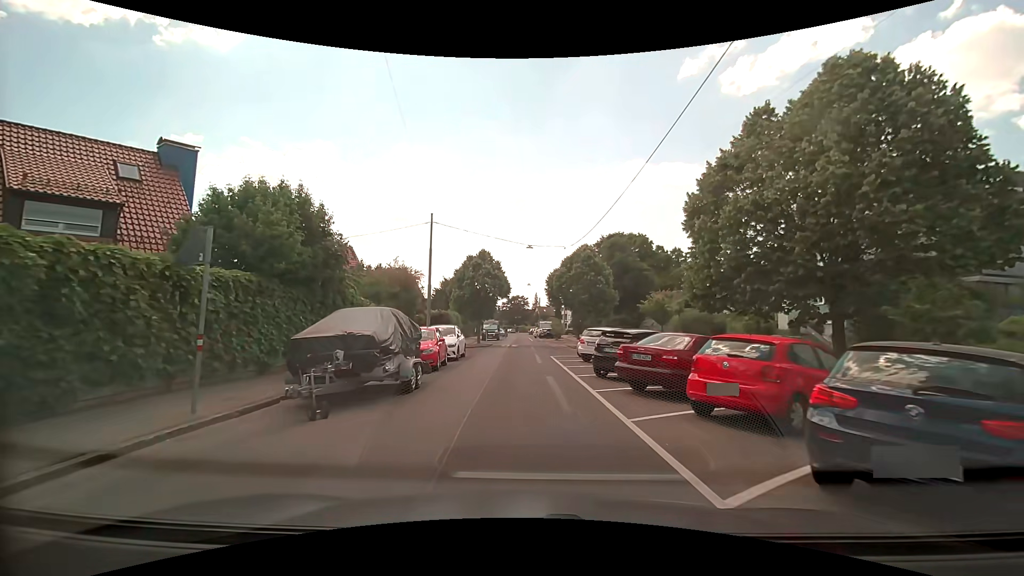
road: residential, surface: asphalt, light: Day
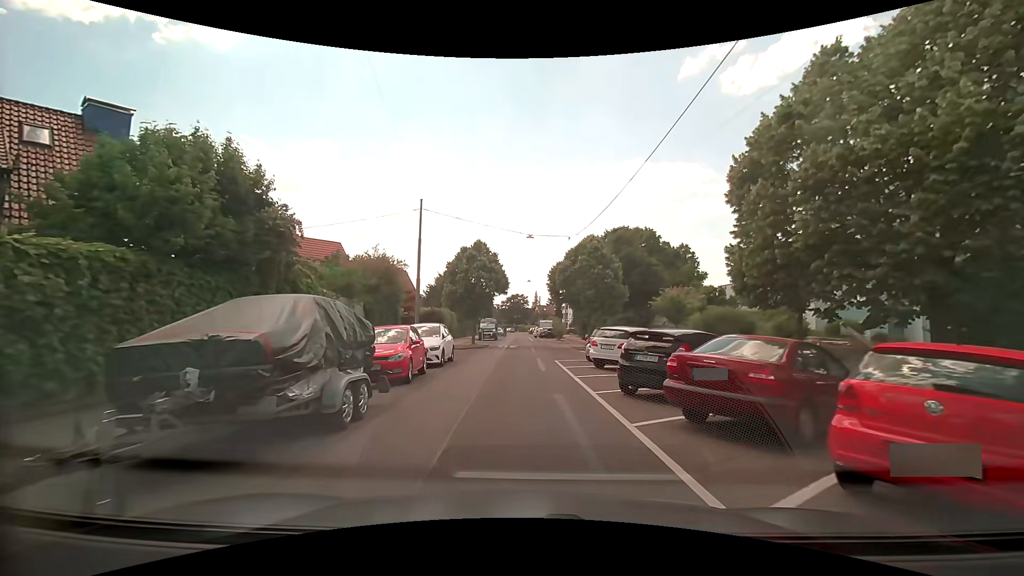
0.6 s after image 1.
(0.0, +4.0) m; -1°
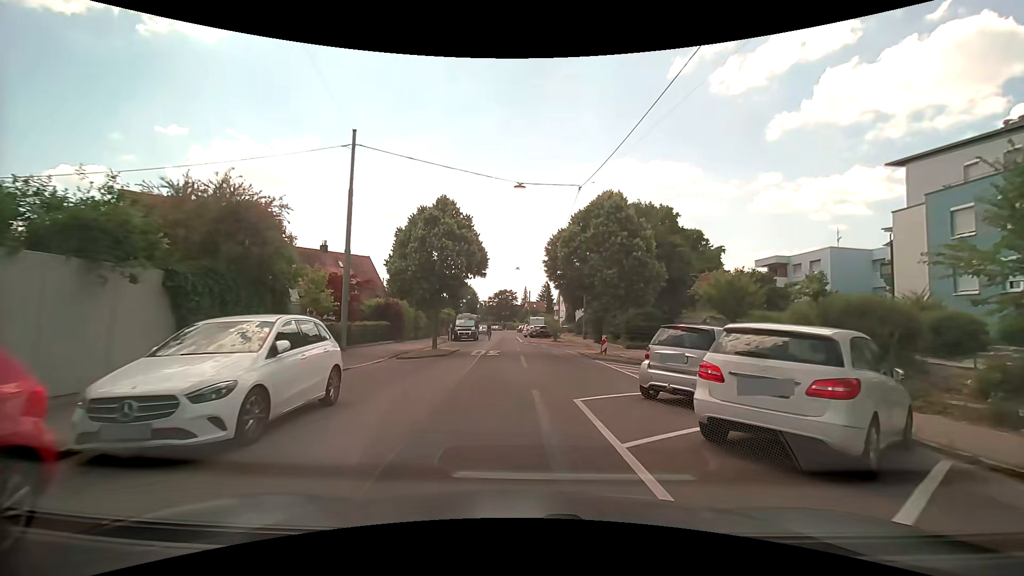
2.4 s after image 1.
(+0.2, +11.9) m; +1°
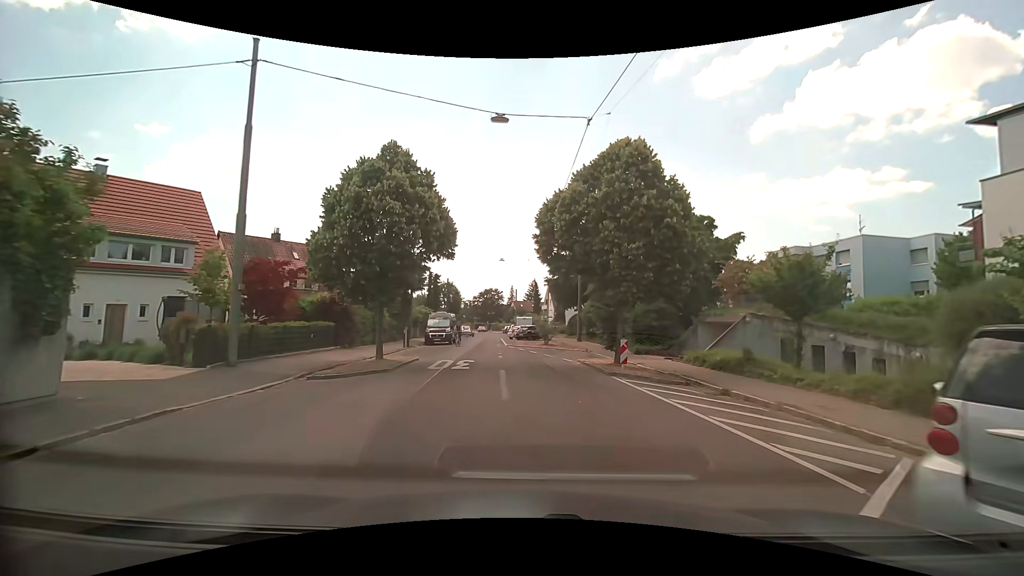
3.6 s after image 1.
(+0.1, +7.3) m; +3°
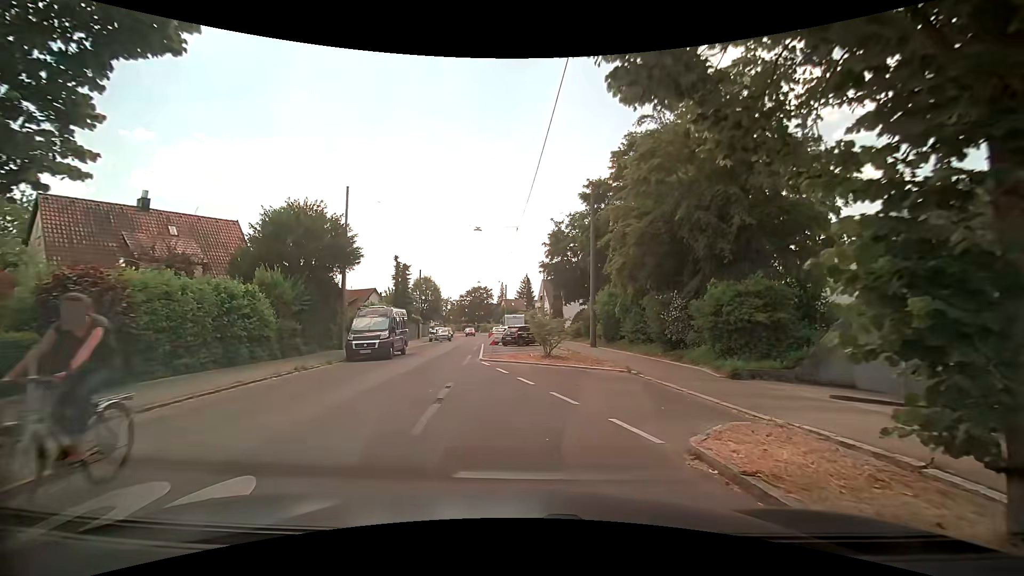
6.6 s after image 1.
(+0.1, +14.9) m; +1°
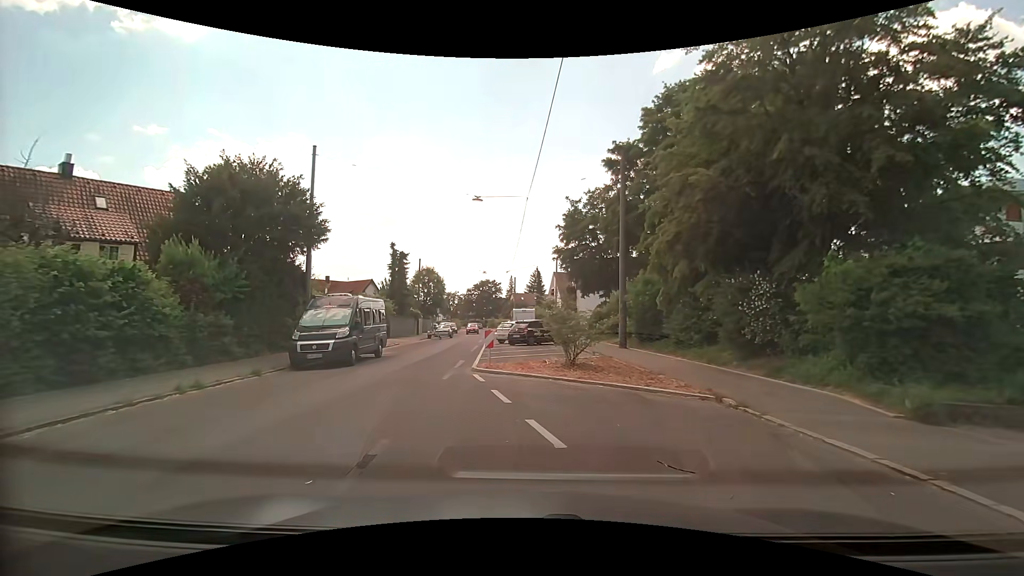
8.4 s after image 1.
(-0.2, +6.4) m; 0°
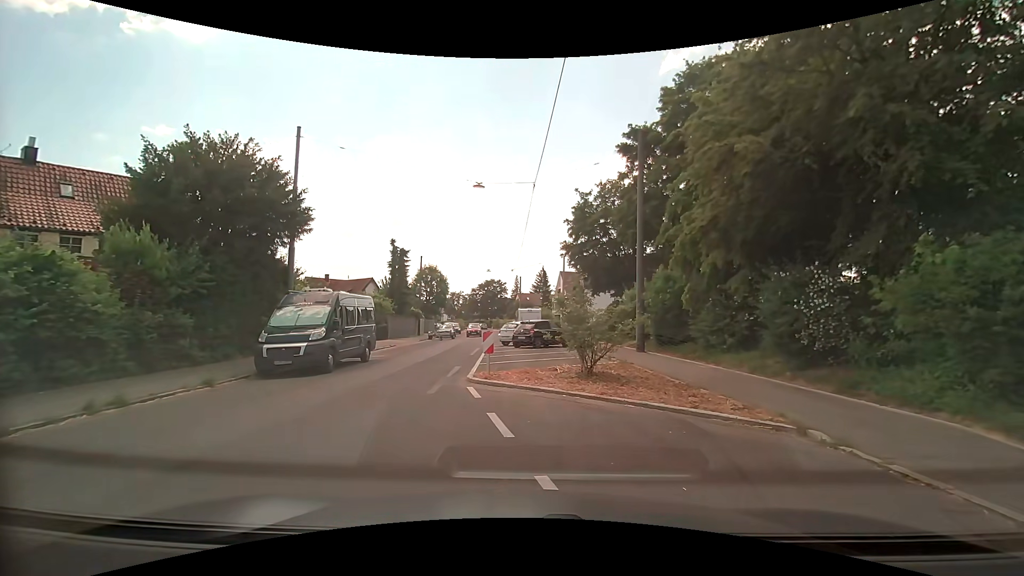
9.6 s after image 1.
(-0.1, +2.4) m; -3°
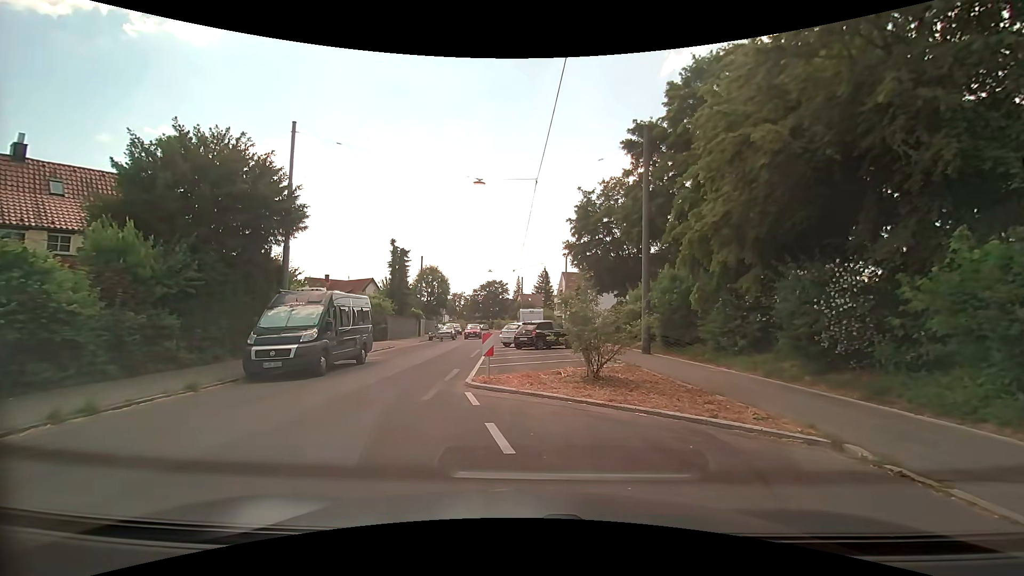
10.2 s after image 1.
(0.0, +0.7) m; 0°
(-2, +10) (-3, +20) (-3, +30) (-3, +40) (-3, +50) (-3, +60) (-3, +70) (-4, +80) (-5, +90) (-6, +99) m
